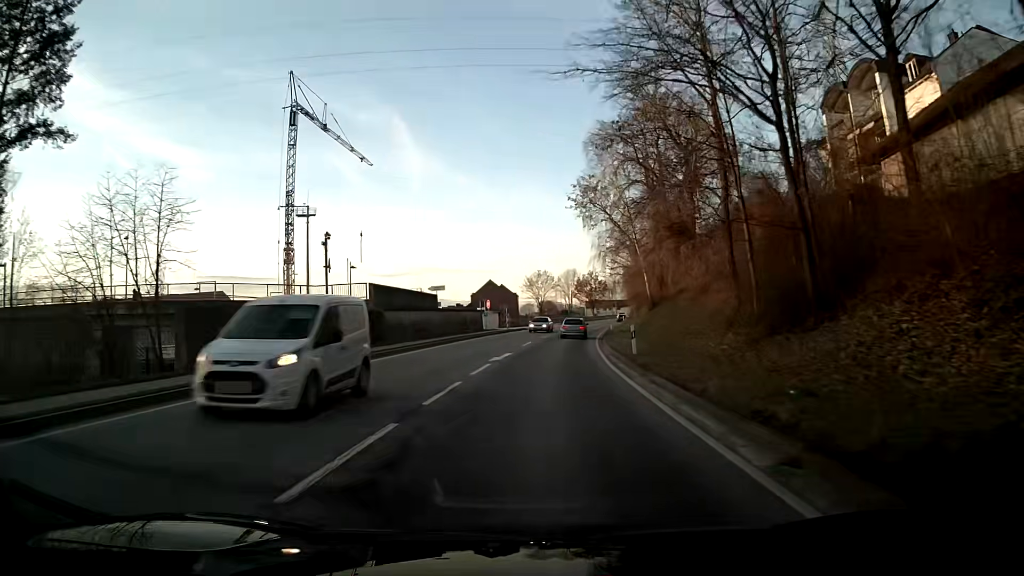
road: primary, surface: asphalt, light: Day
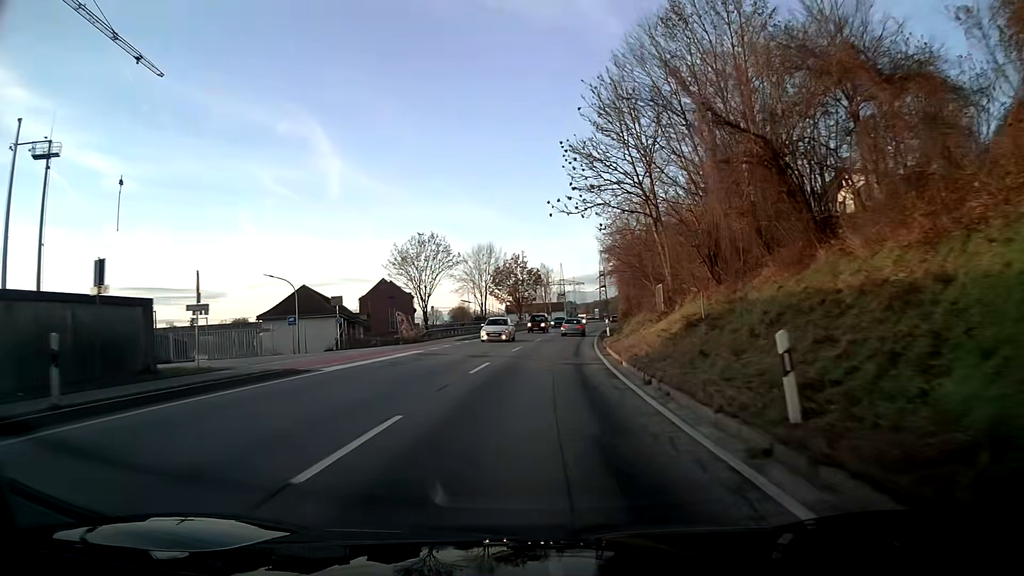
(+3.1, +53.8) m; +7°
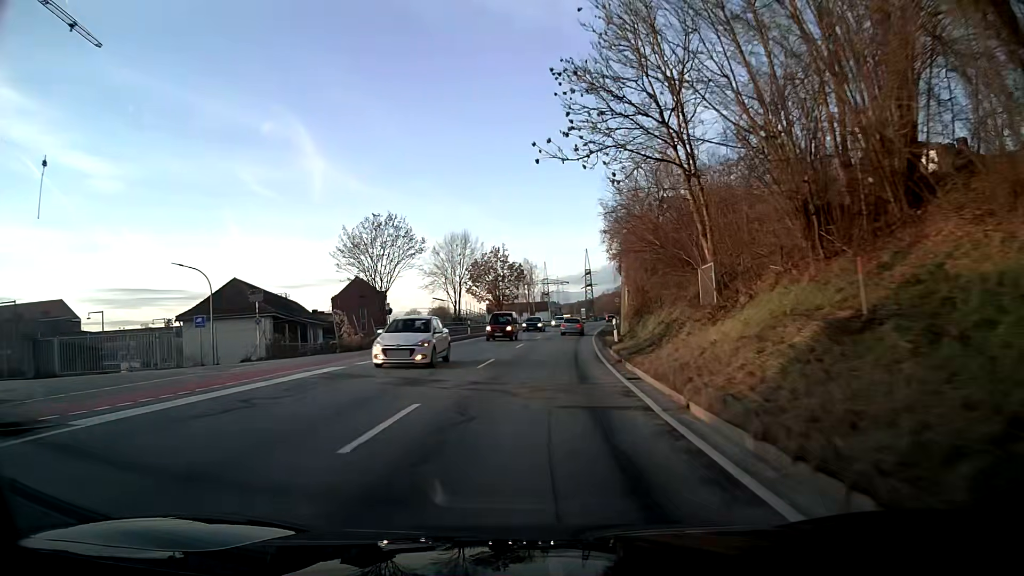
(+0.1, +10.7) m; +2°
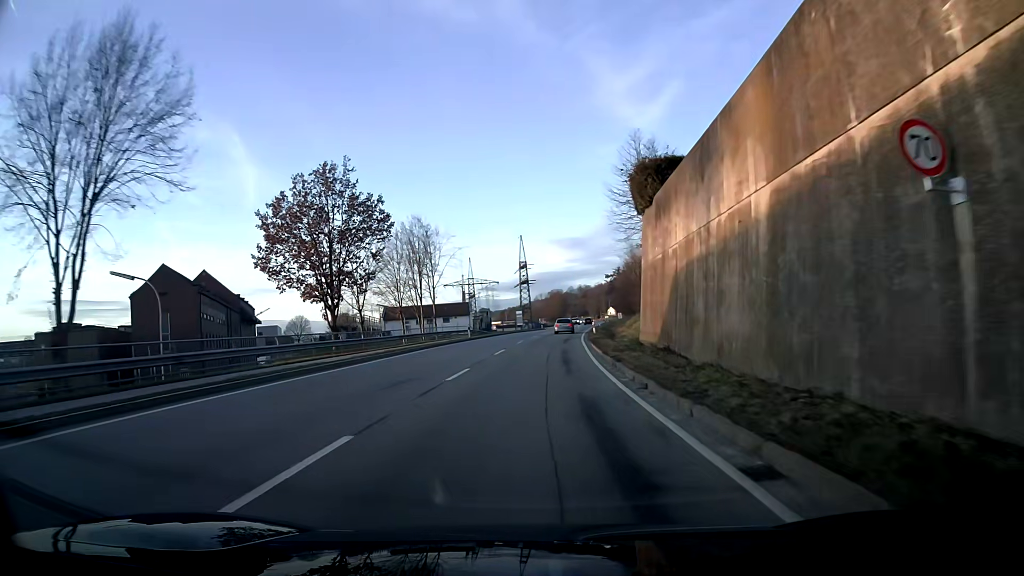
(+2.8, +53.0) m; +6°
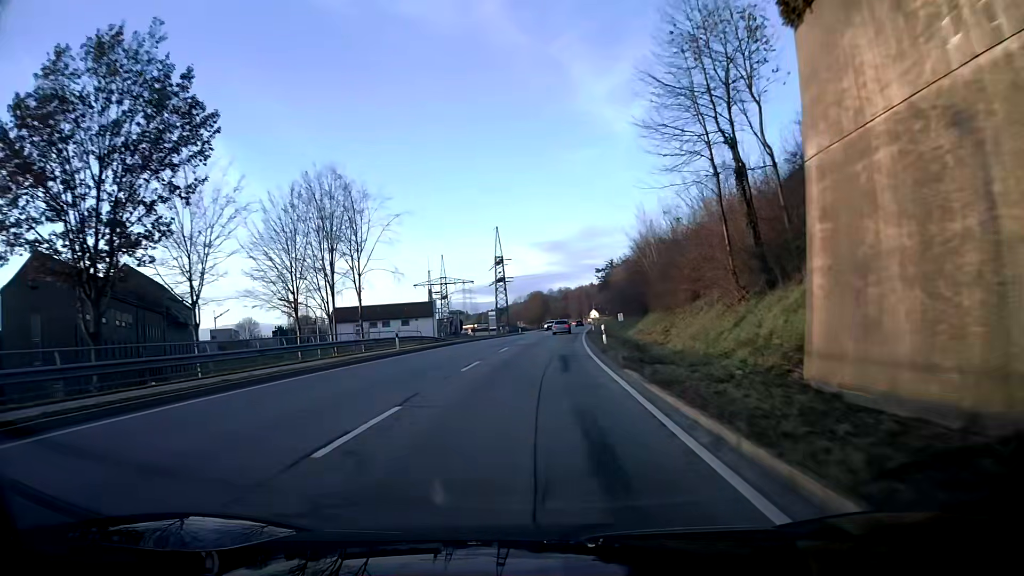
(+0.3, +21.4) m; +2°
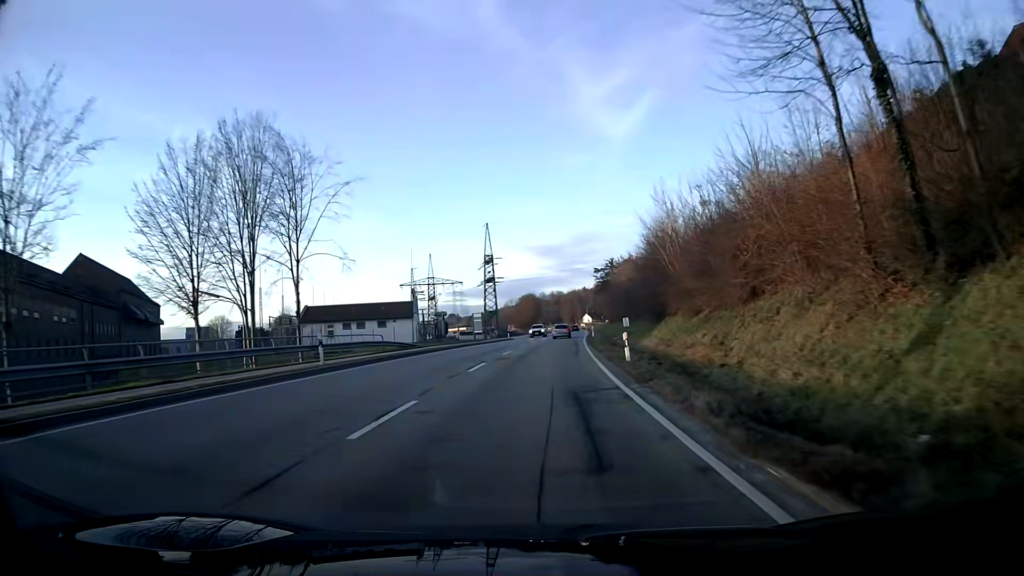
(+0.1, +10.7) m; +1°
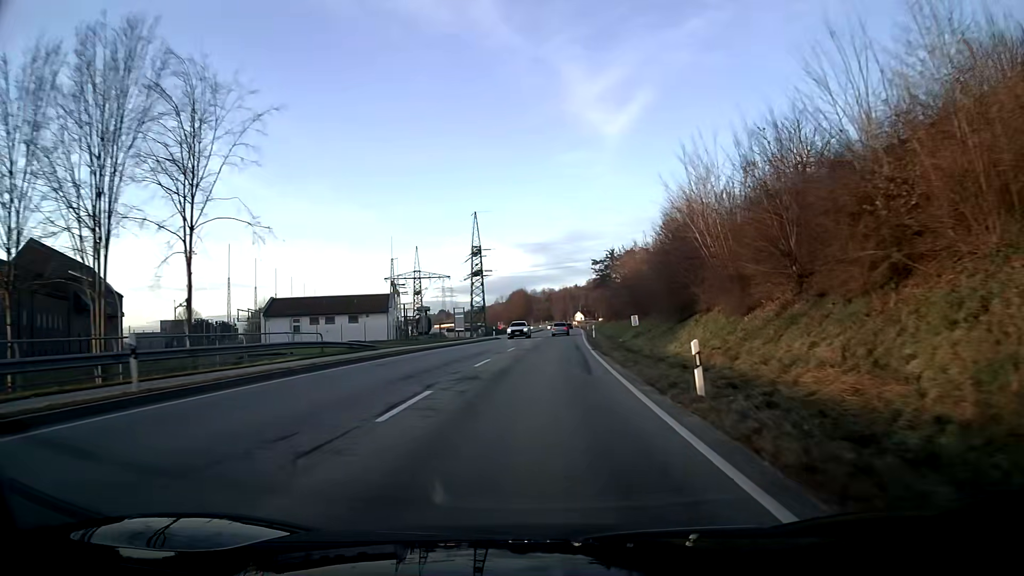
(+0.1, +10.7) m; +1°
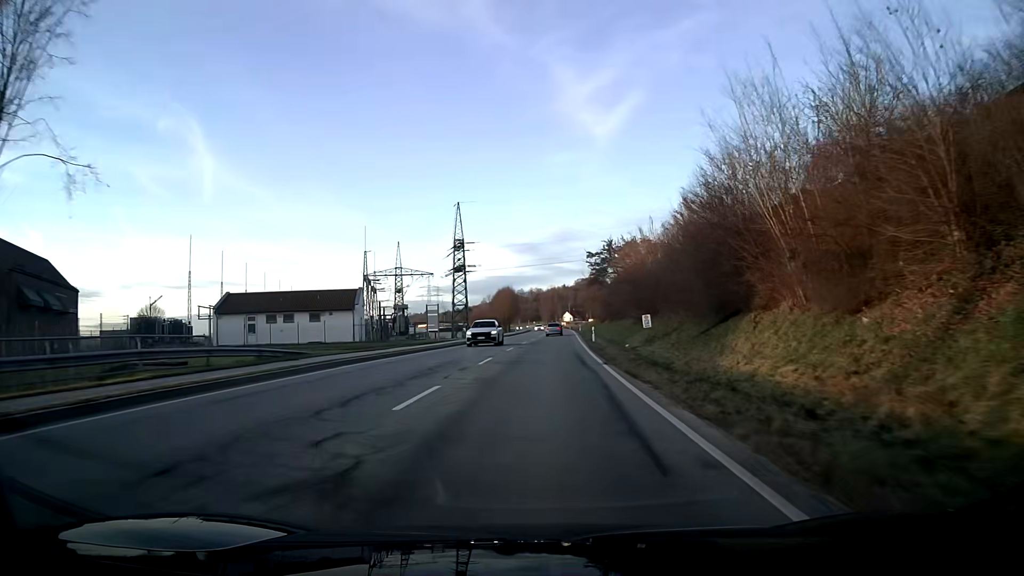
(+0.1, +10.7) m; +1°
